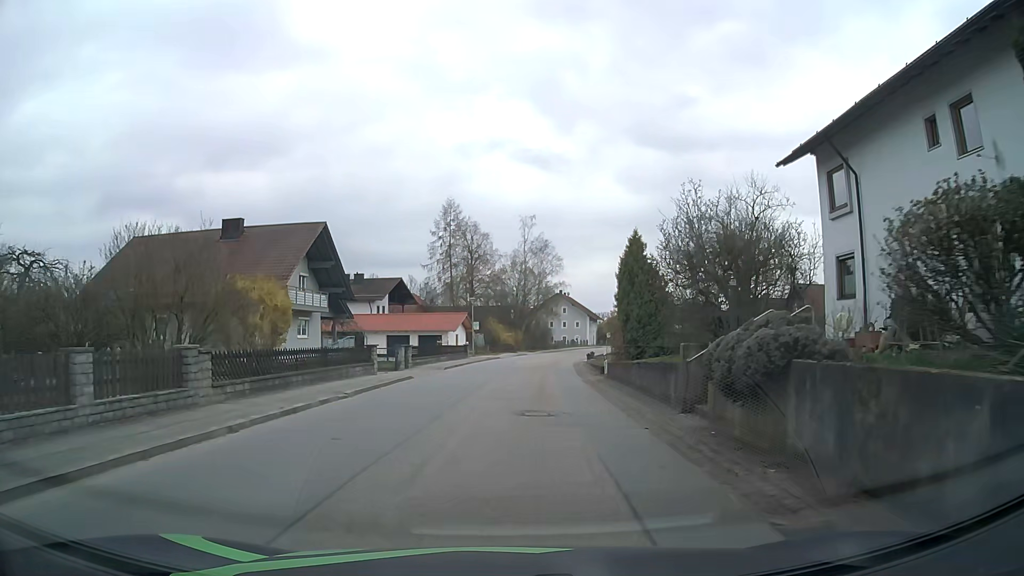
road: tertiary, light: Day
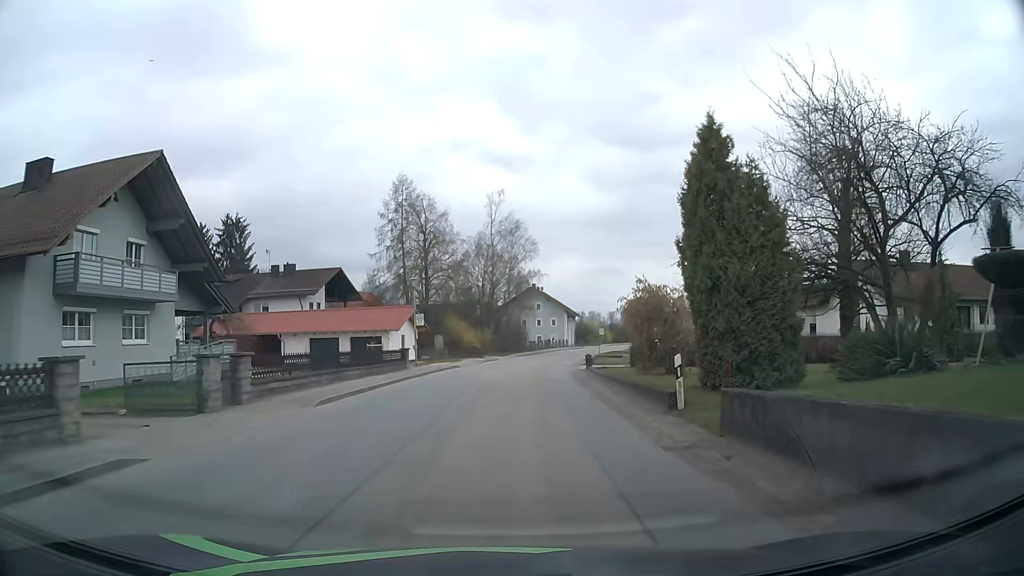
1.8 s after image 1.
(+0.4, +17.4) m; +2°
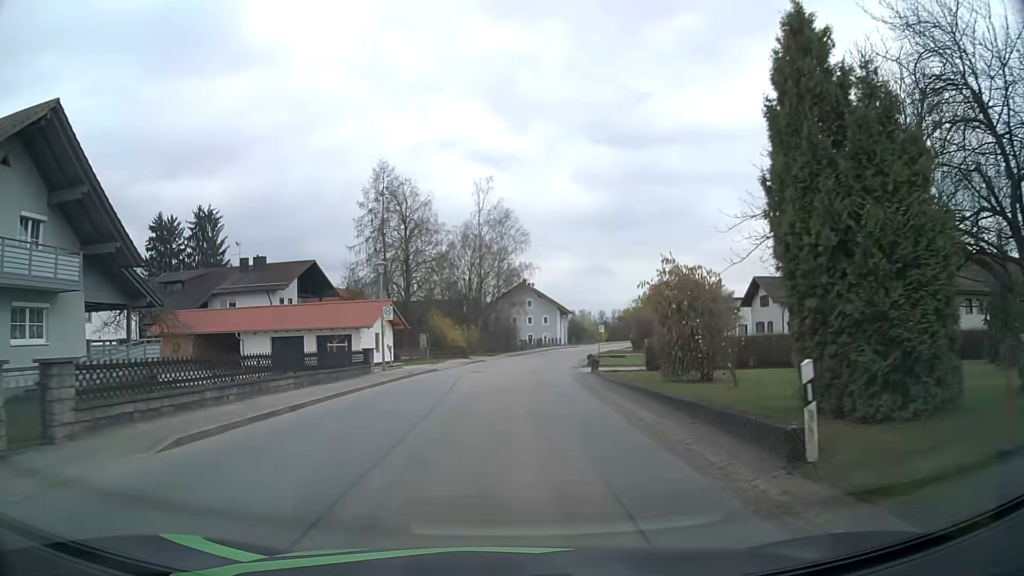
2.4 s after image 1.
(+0.1, +6.4) m; +1°
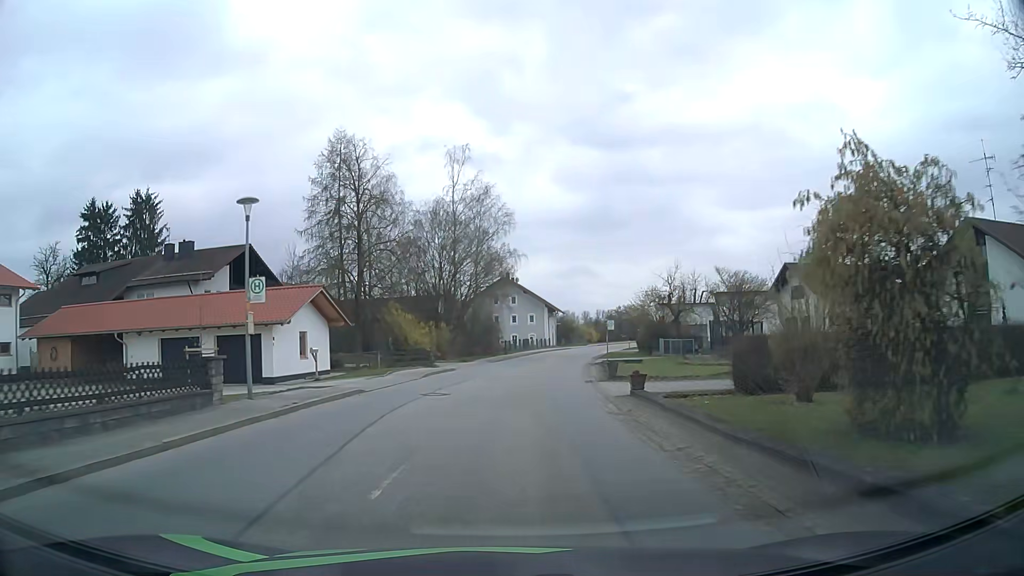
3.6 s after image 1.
(+0.2, +13.1) m; +2°
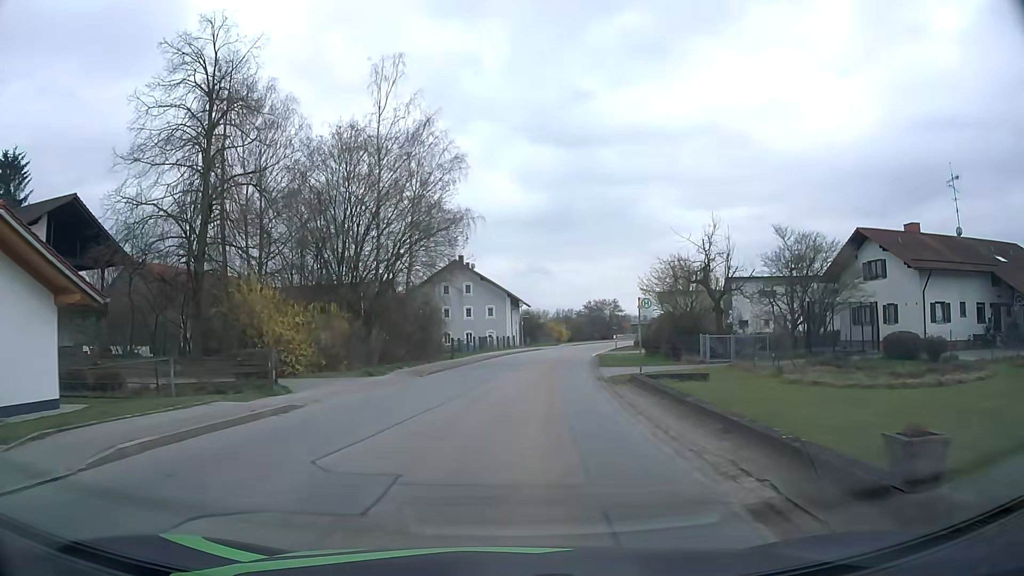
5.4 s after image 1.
(+0.5, +20.2) m; +4°
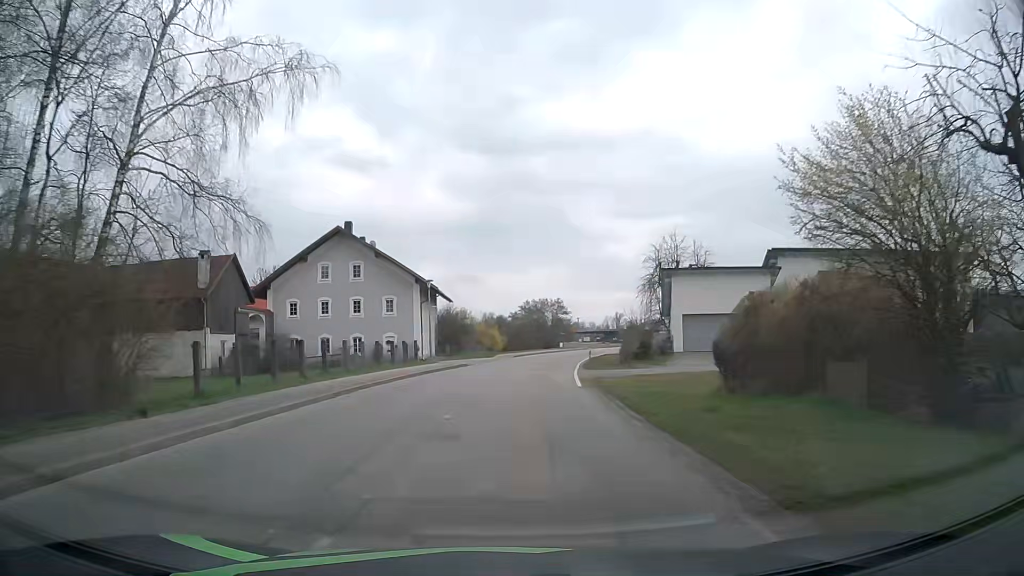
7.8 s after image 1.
(+1.4, +28.2) m; +6°
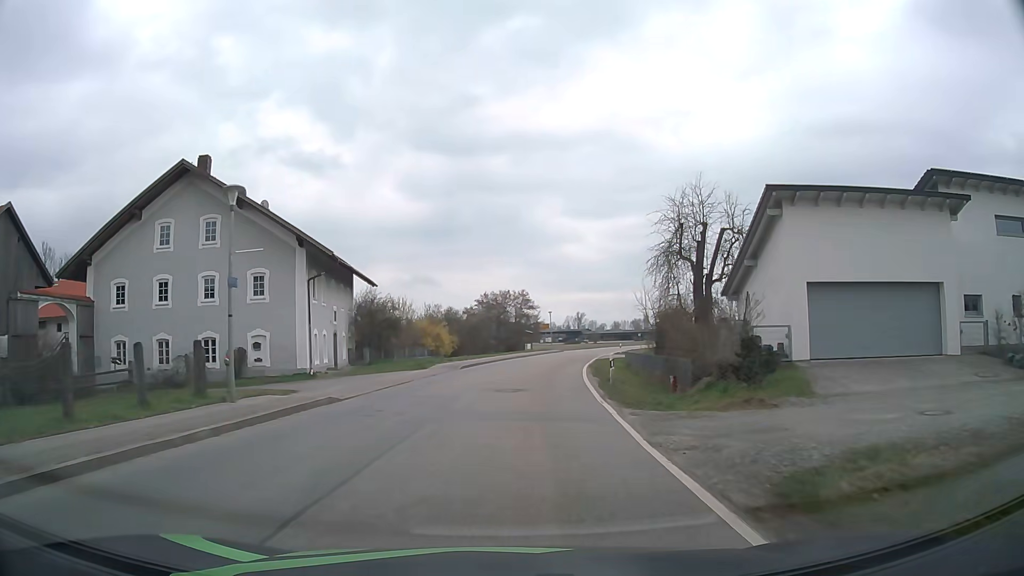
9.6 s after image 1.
(+0.5, +21.9) m; +3°
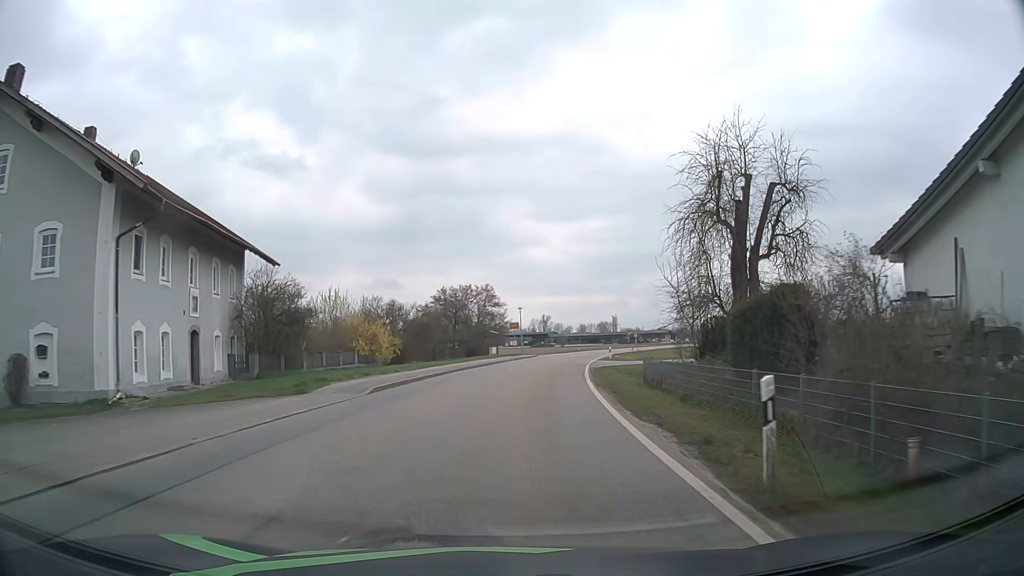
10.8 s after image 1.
(+0.4, +14.8) m; +3°
(0, +10) (+1, +20) (+2, +30) (+3, +40) (+5, +50) (+6, +60) (+8, +69) (+11, +79) (+14, +89) (+17, +98) m
